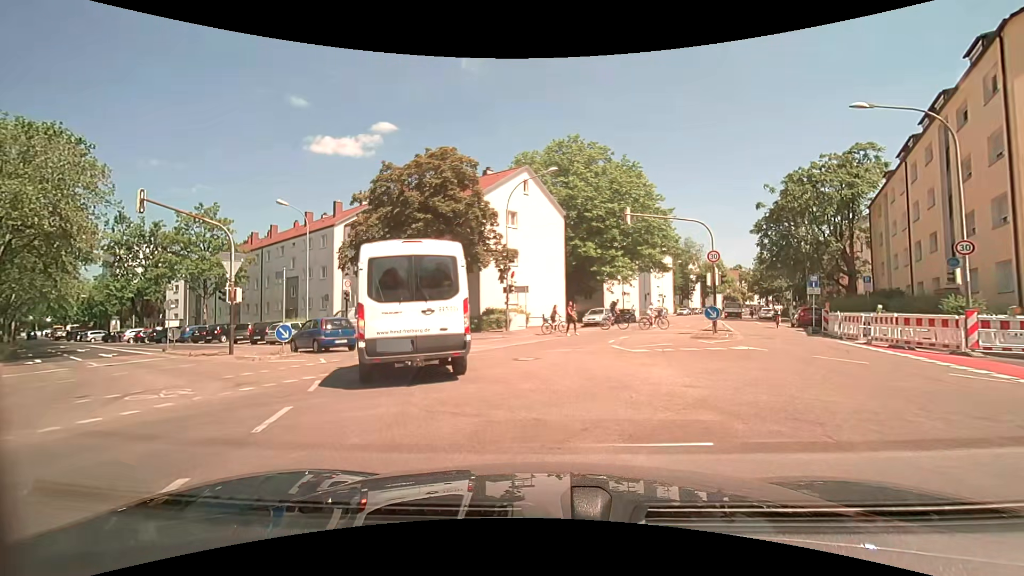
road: tertiary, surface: asphalt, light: Day
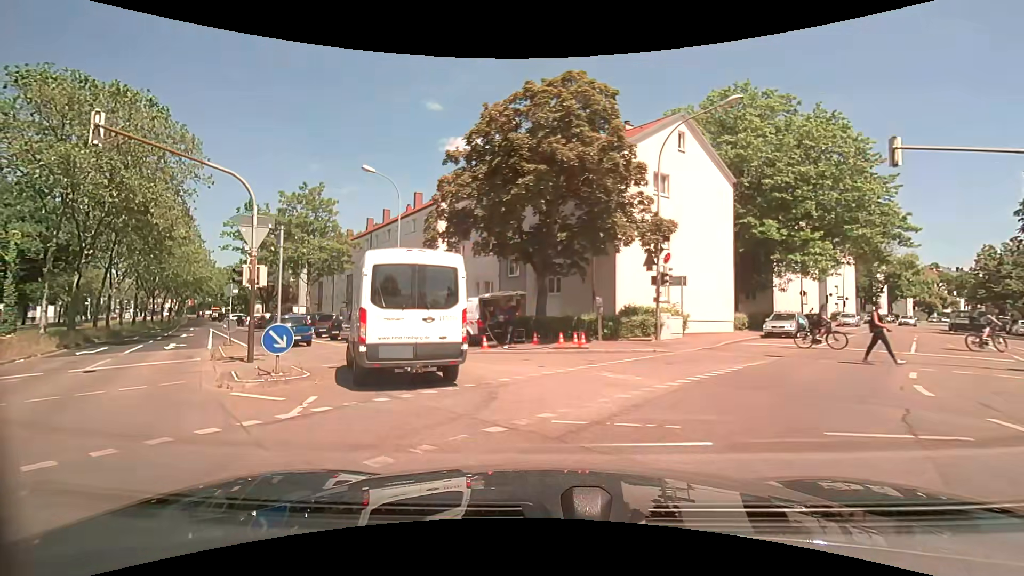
(-1.0, +9.1) m; -13°
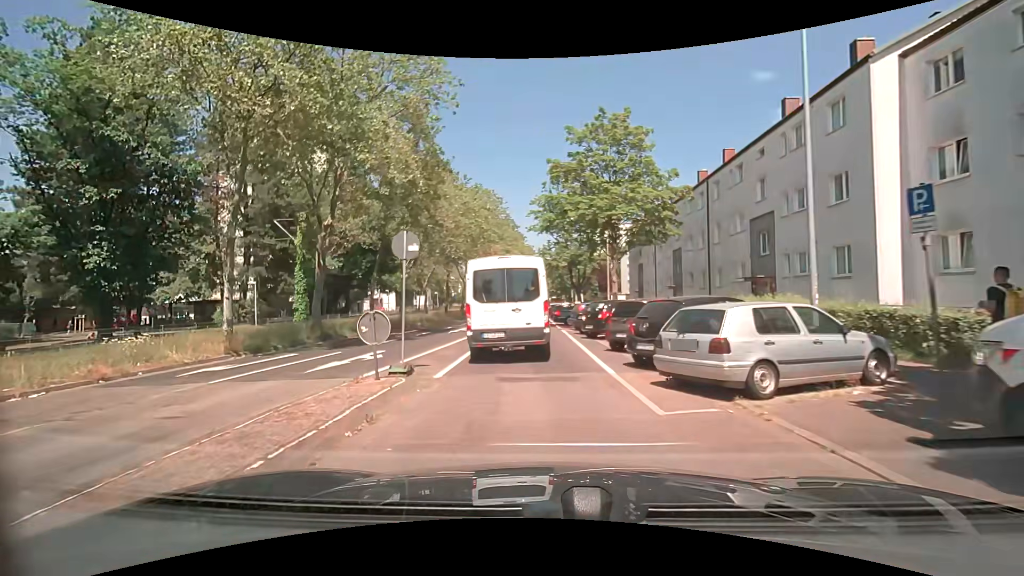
(-5.6, +16.8) m; -37°
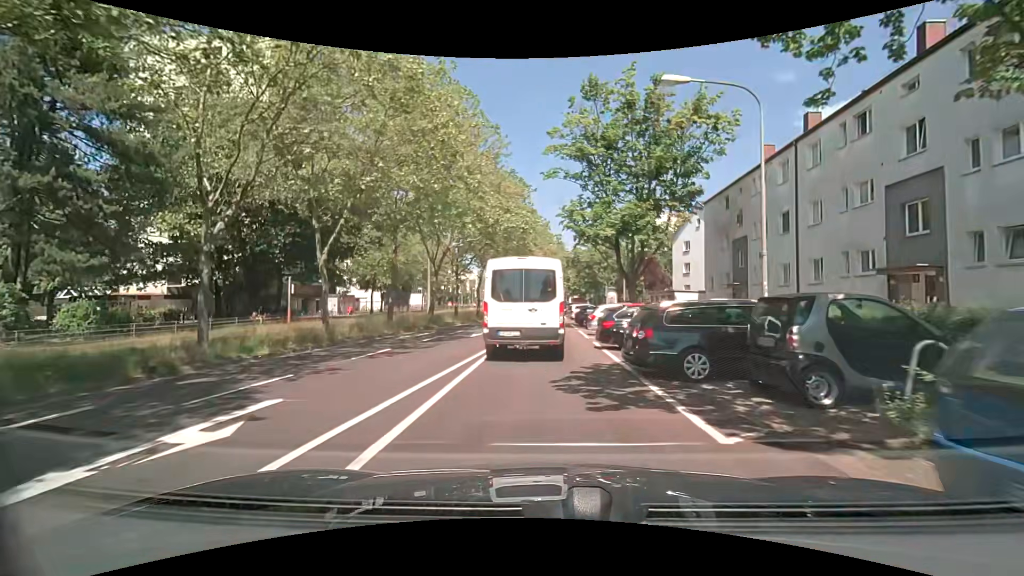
(-0.5, +24.3) m; -1°
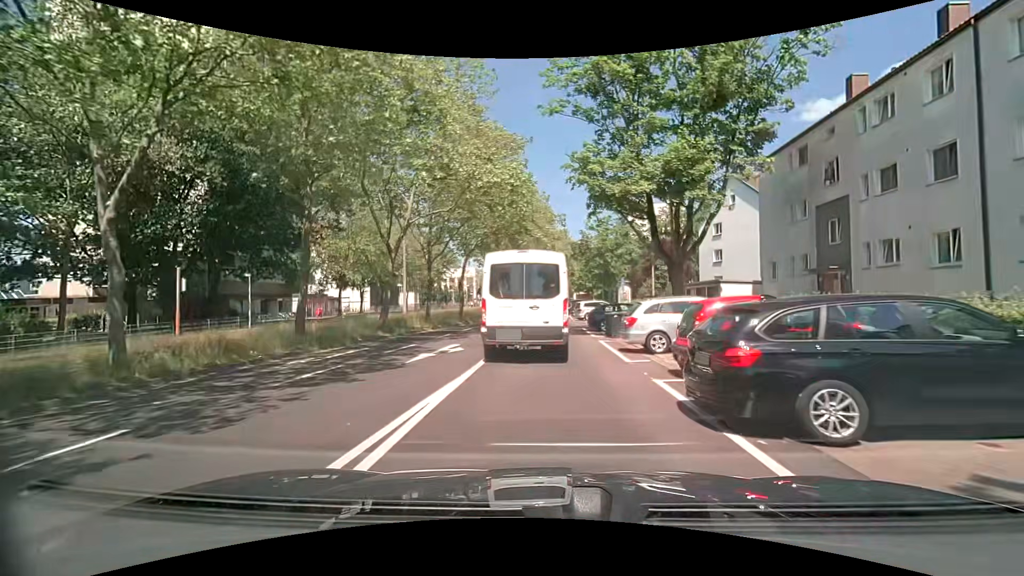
(+0.1, +10.4) m; 0°
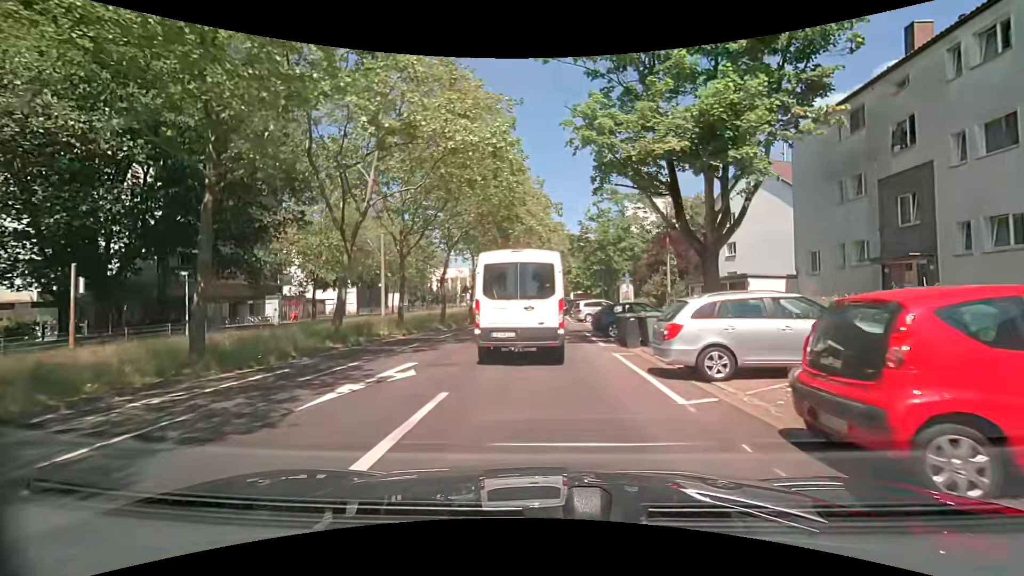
(0.0, +4.9) m; 0°
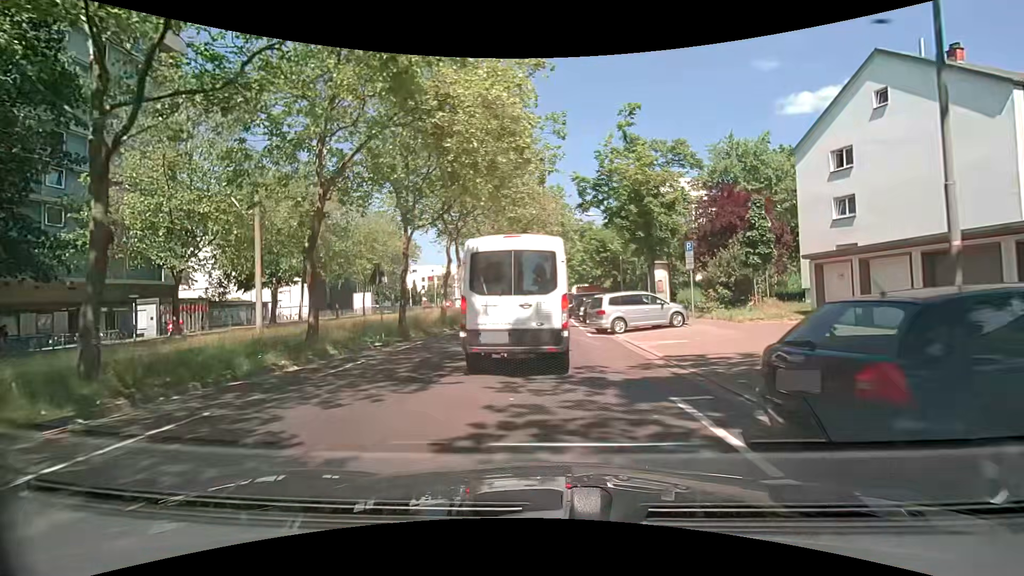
(+0.2, +17.6) m; +2°
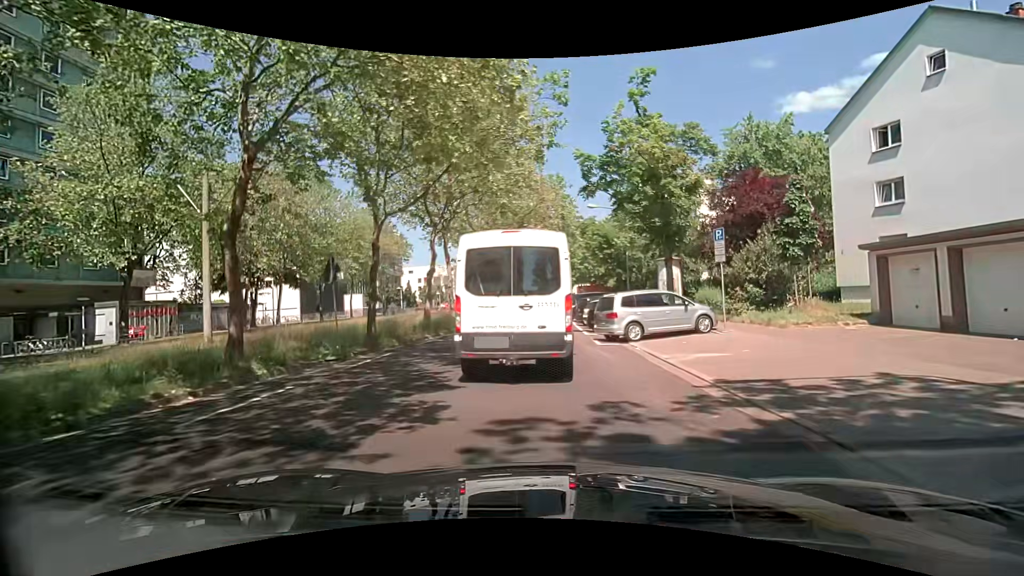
(-0.1, +3.6) m; -1°
